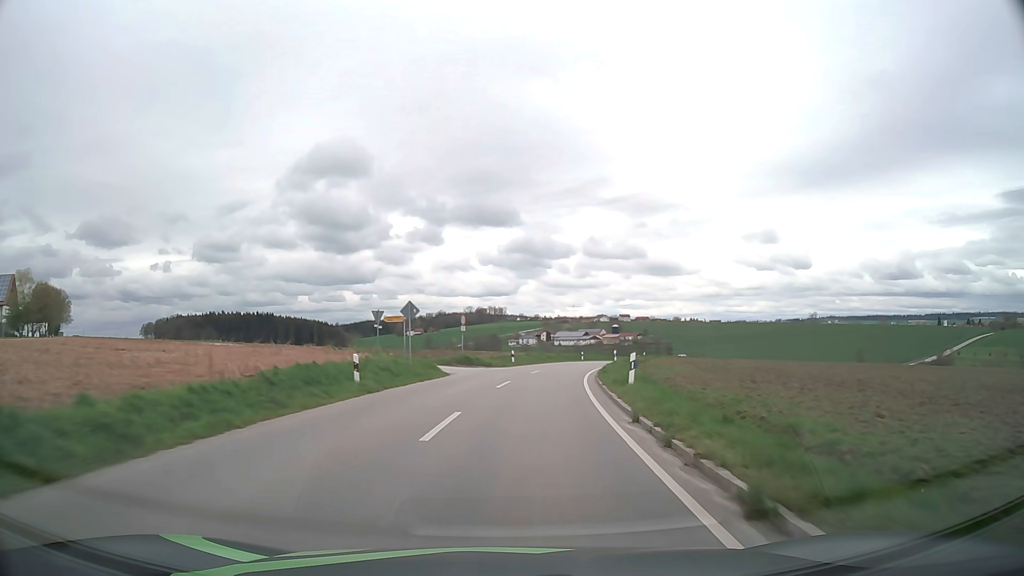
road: unclassified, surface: asphalt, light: Day
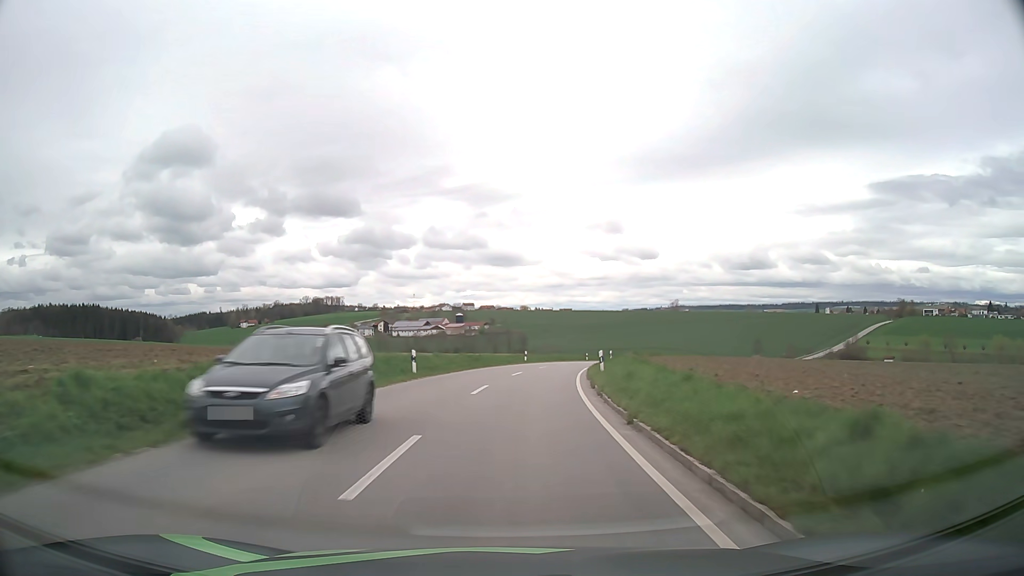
(+6.0, +51.3) m; +13°
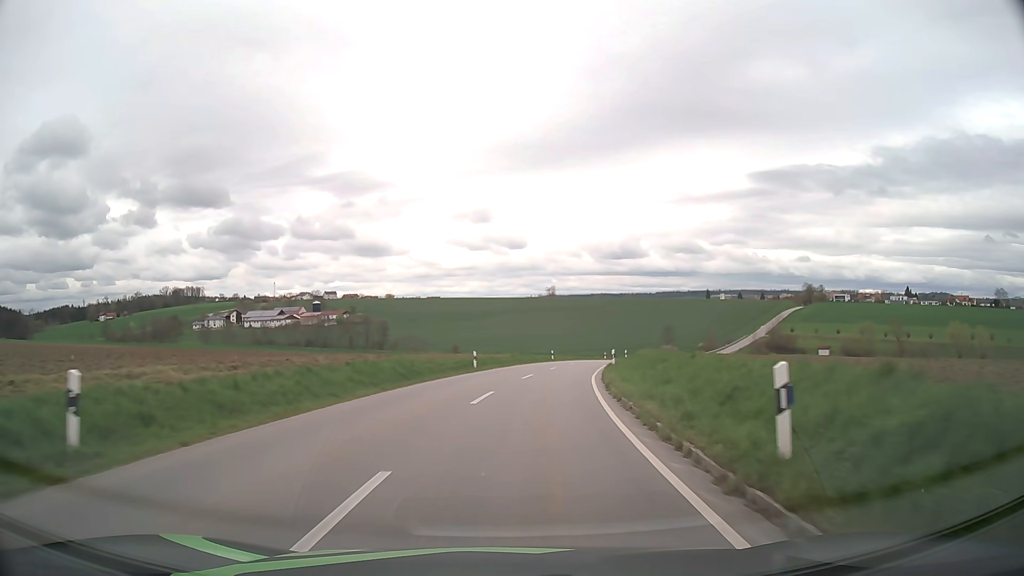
(+4.9, +50.7) m; +11°
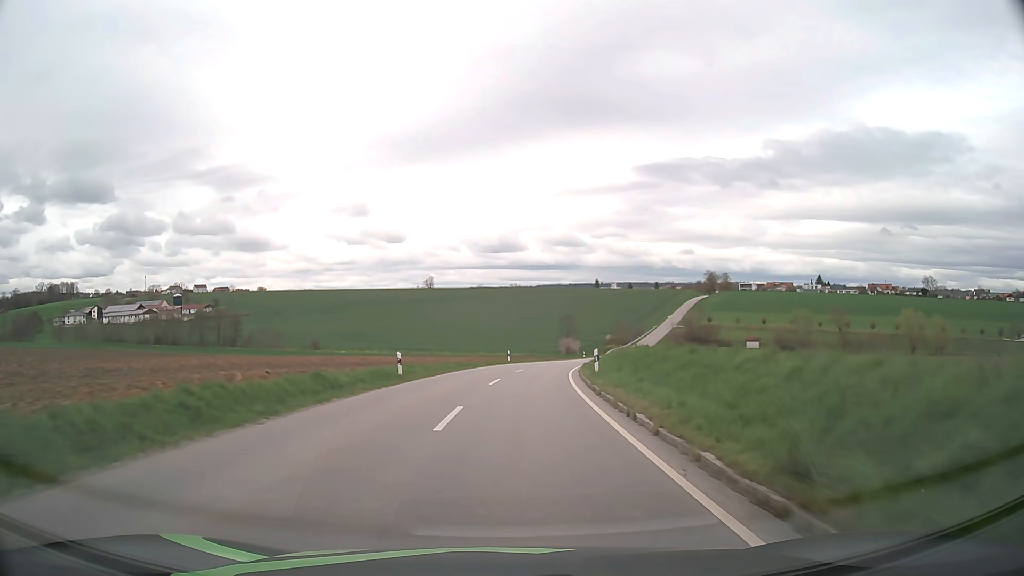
(+3.8, +40.8) m; +10°
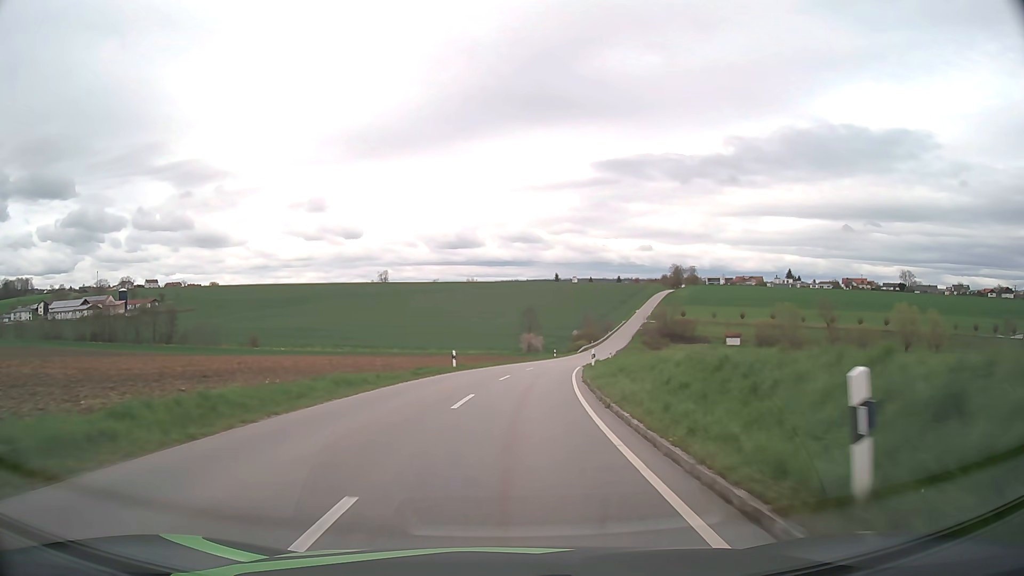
(+0.6, +20.5) m; +4°
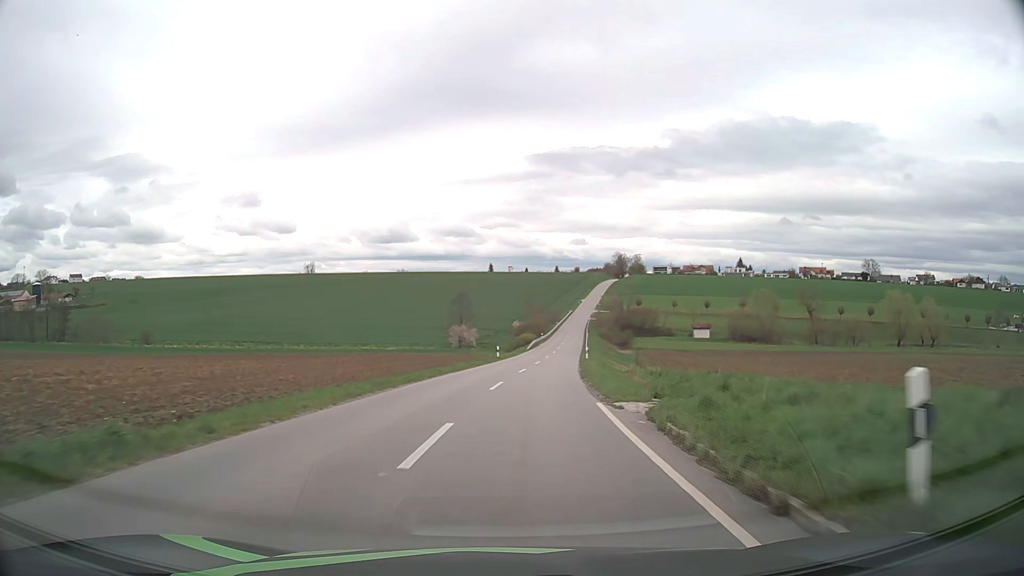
(+1.3, +31.0) m; +5°
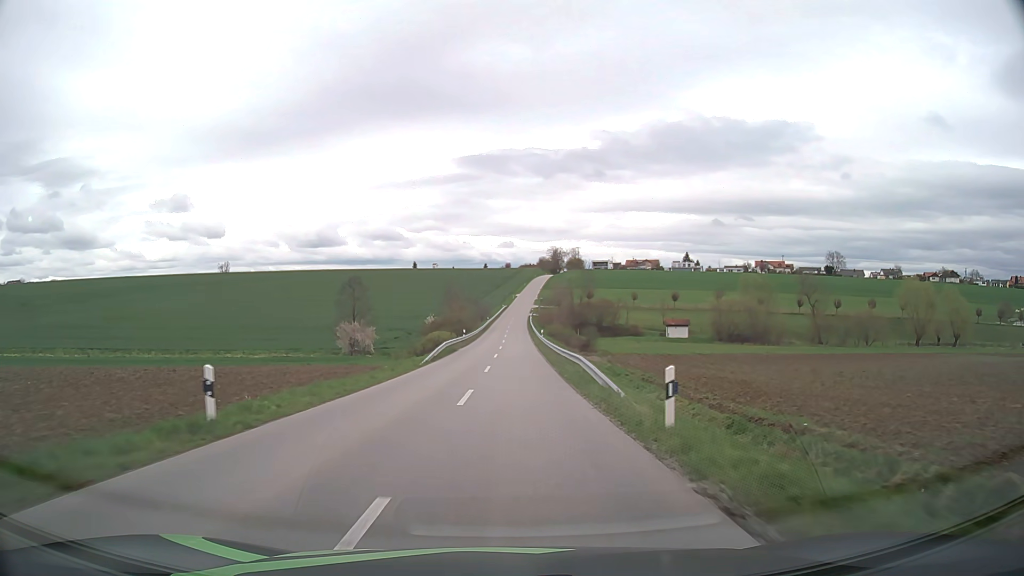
(+2.9, +41.6) m; +6°
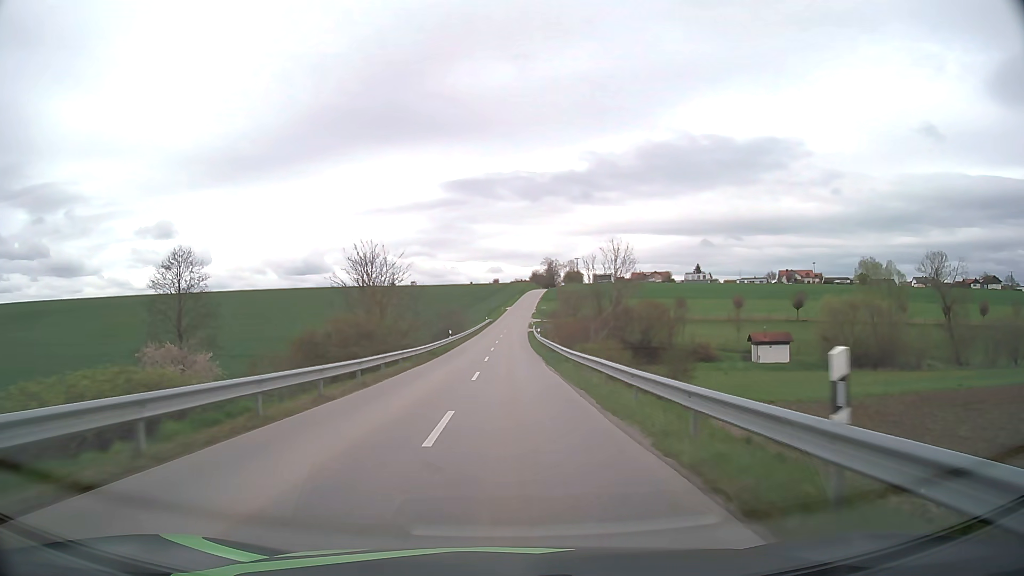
(+0.7, +54.4) m; +1°
(0, +10) (0, +20) (0, +30) (0, +40) (0, +50) (0, +60) (+1, +70) (+1, +80) (+1, +90) (+2, +100) m
